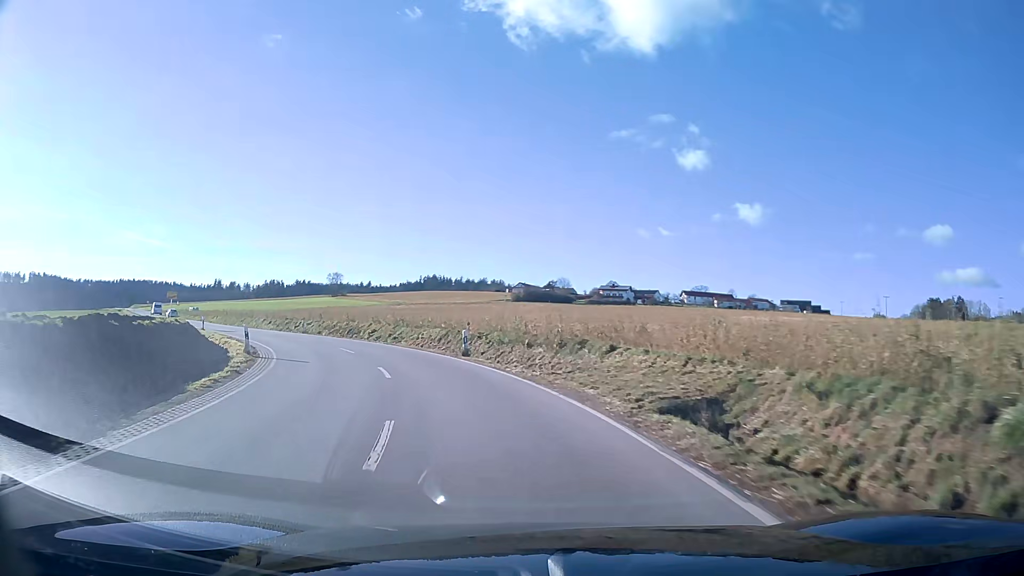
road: secondary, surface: asphalt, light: Day
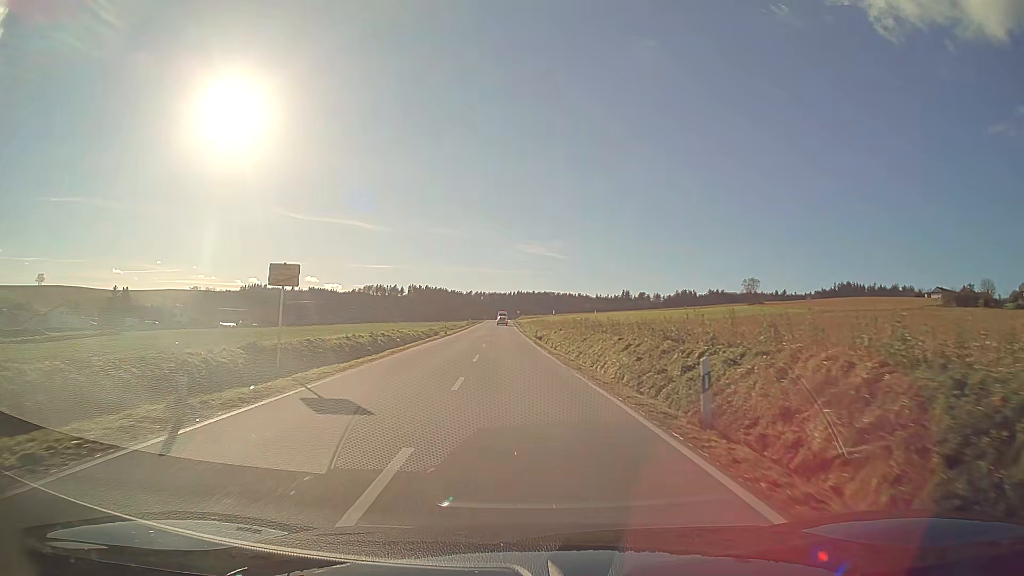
(-11.7, +36.5) m; -32°
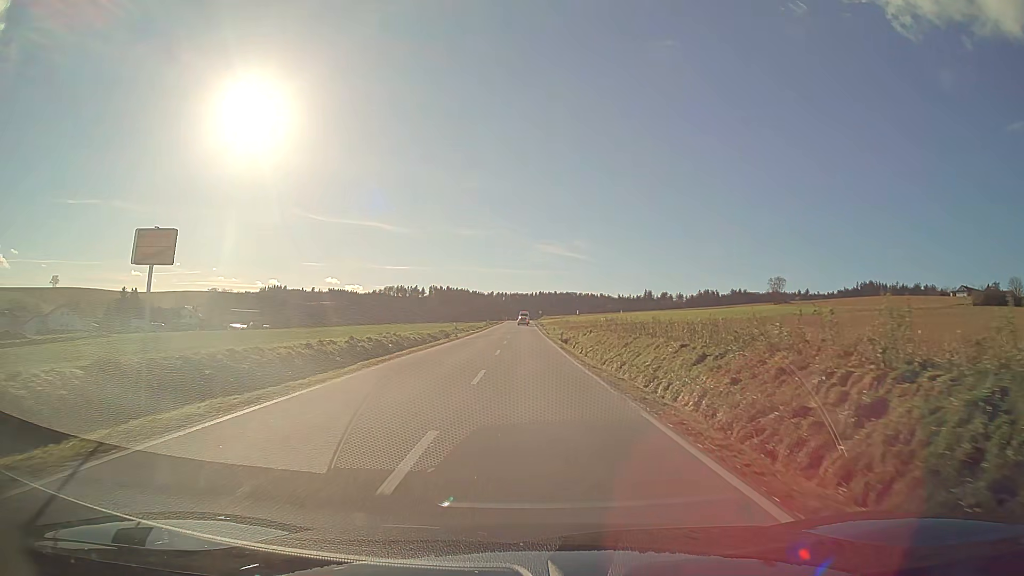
(-0.2, +8.0) m; -2°
